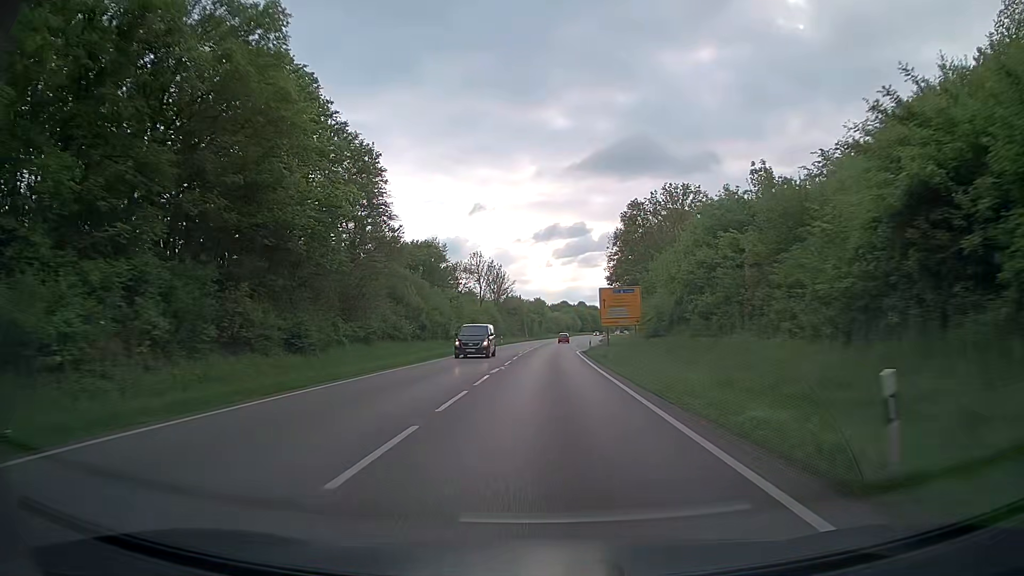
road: trunk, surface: asphalt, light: Day
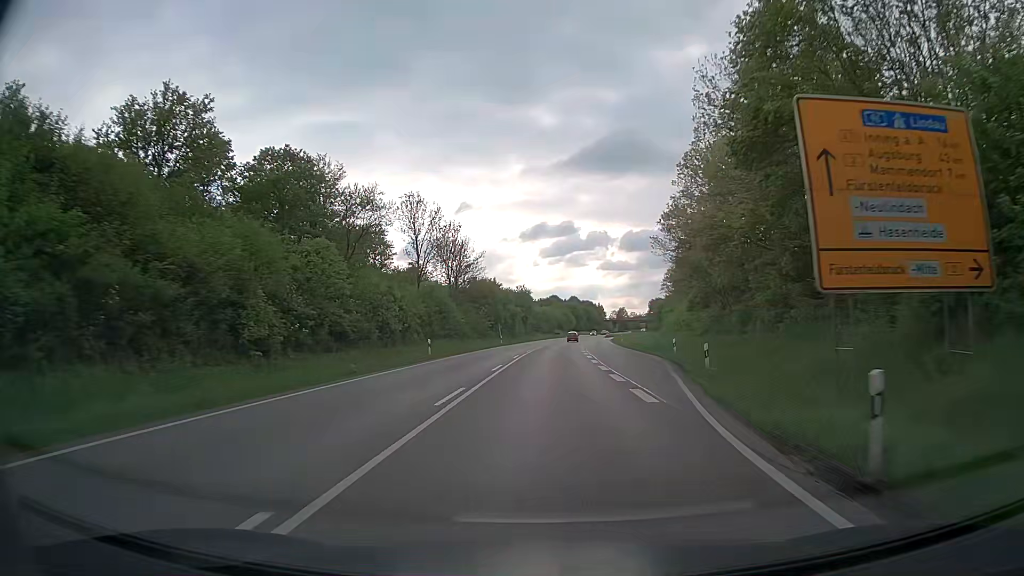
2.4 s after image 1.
(+0.3, +47.2) m; +1°
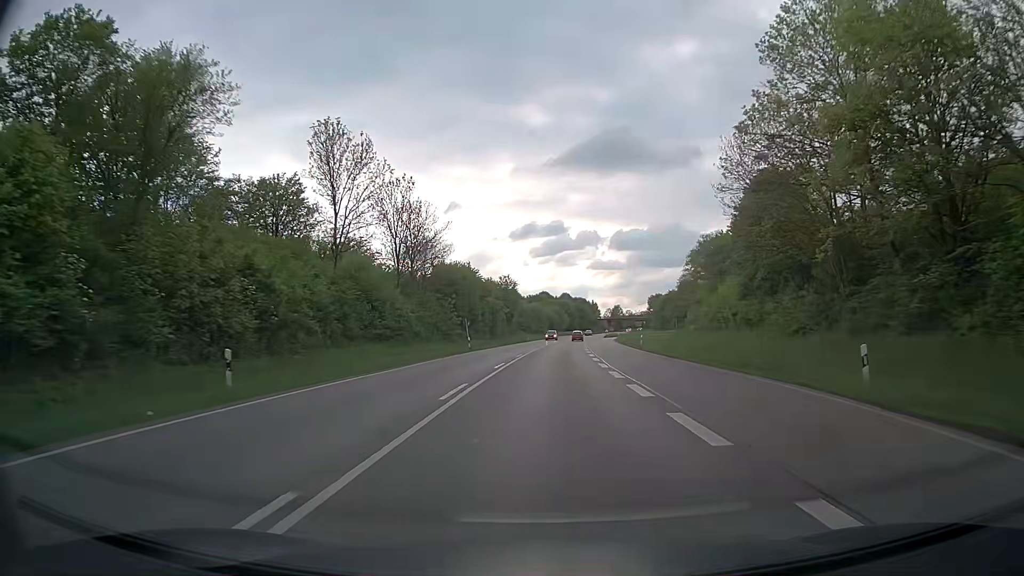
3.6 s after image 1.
(+0.2, +23.4) m; +1°
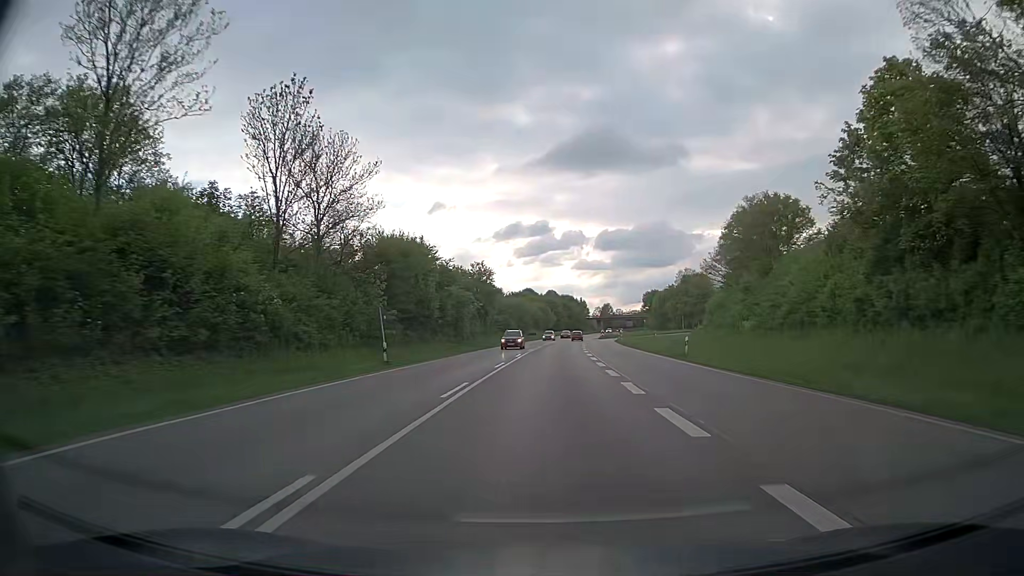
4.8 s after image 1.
(+0.3, +23.3) m; +1°
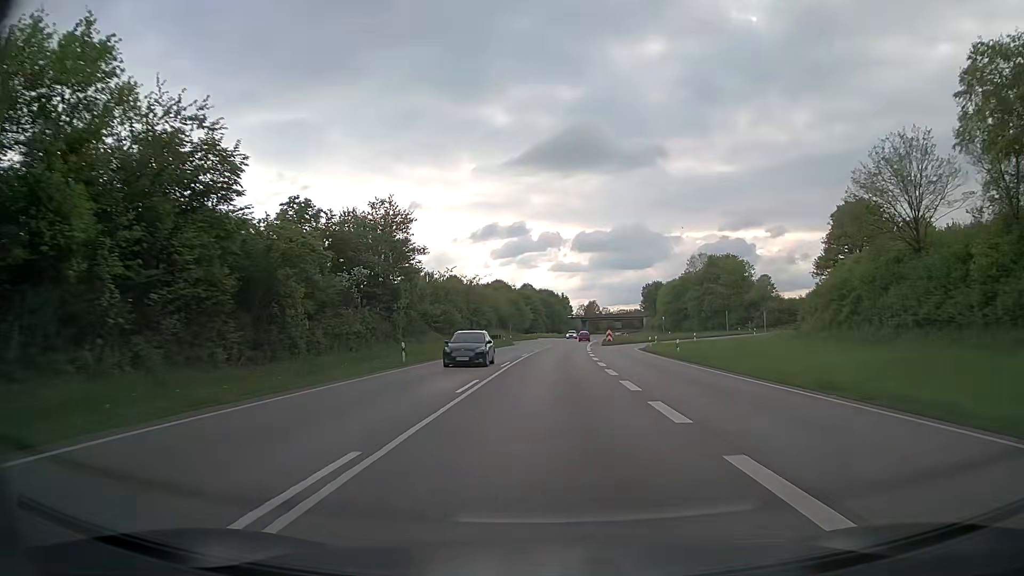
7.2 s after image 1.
(+0.6, +46.5) m; +2°
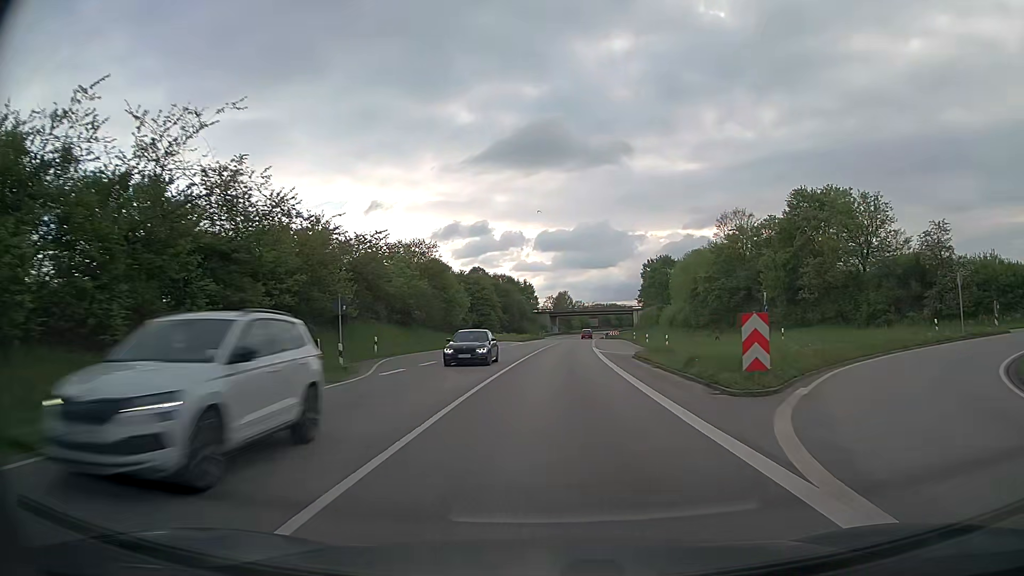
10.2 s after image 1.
(+1.5, +57.1) m; +3°
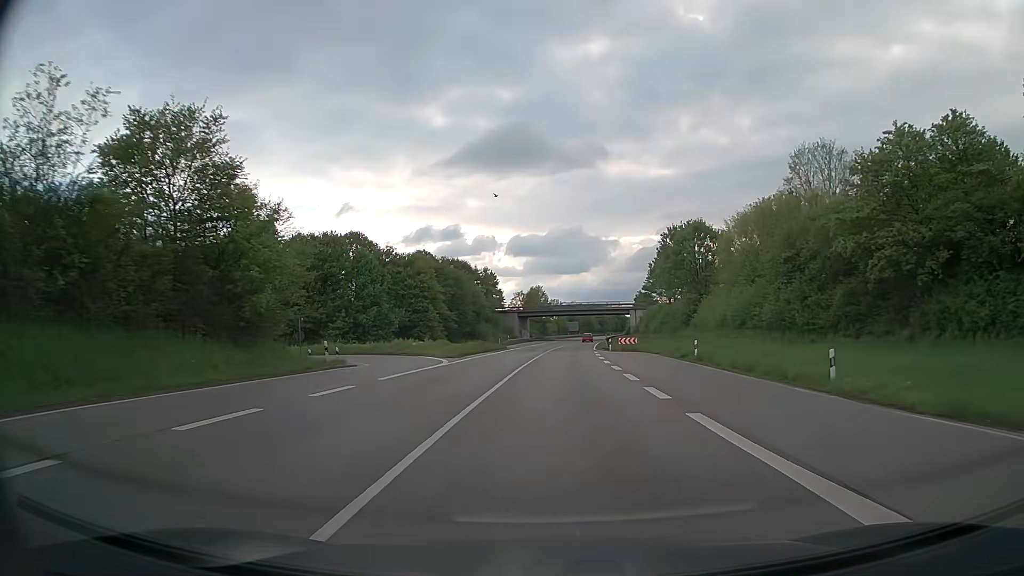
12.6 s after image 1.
(+0.9, +43.0) m; +2°
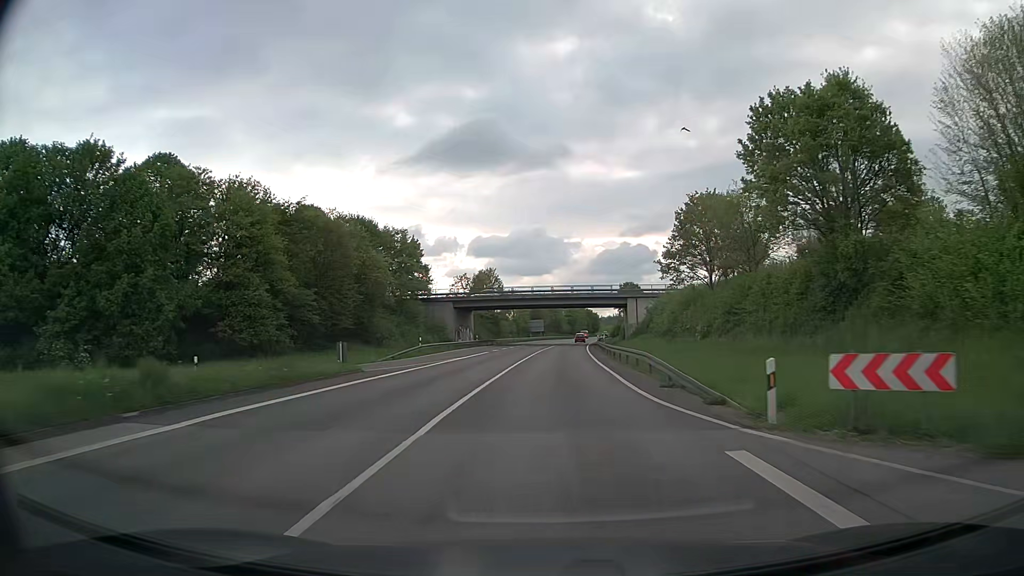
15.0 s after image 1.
(+1.4, +46.2) m; +3°
(0, +10) (0, +20) (0, +30) (+1, +40) (+1, +50) (+2, +60) (+2, +70) (+3, +80) (+4, +90) (+5, +100) m
